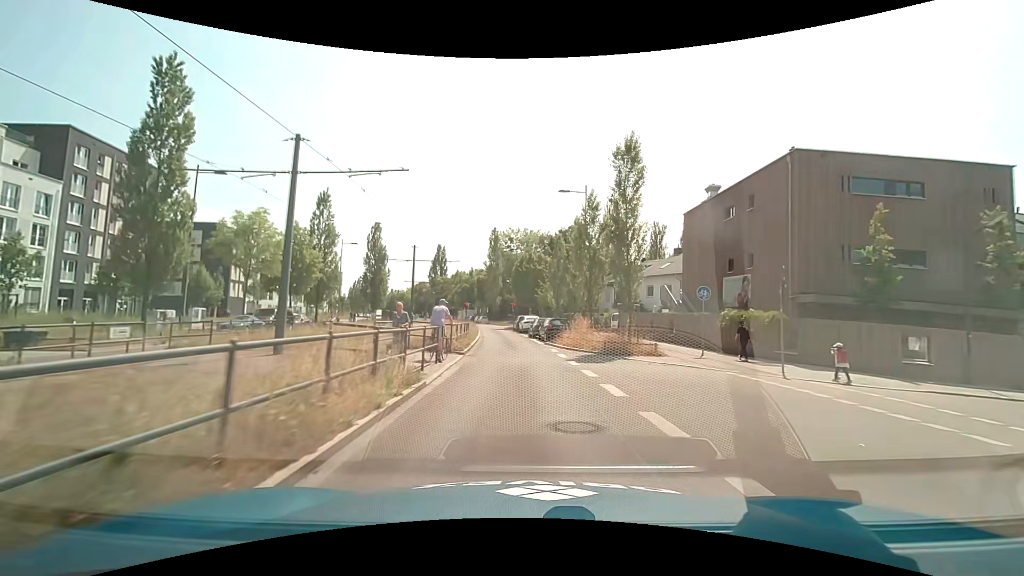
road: secondary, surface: asphalt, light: Day
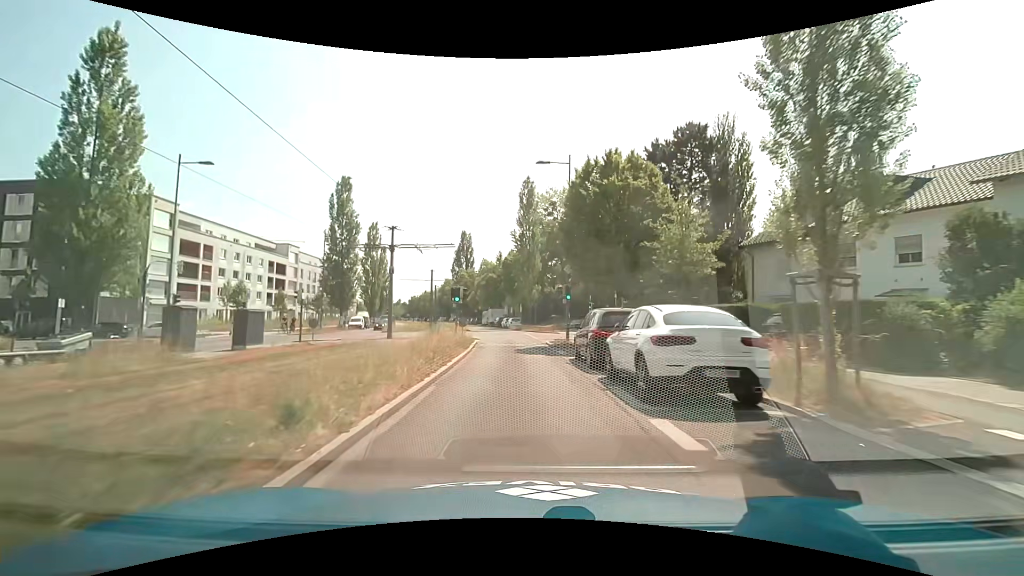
(-1.5, +36.6) m; -5°
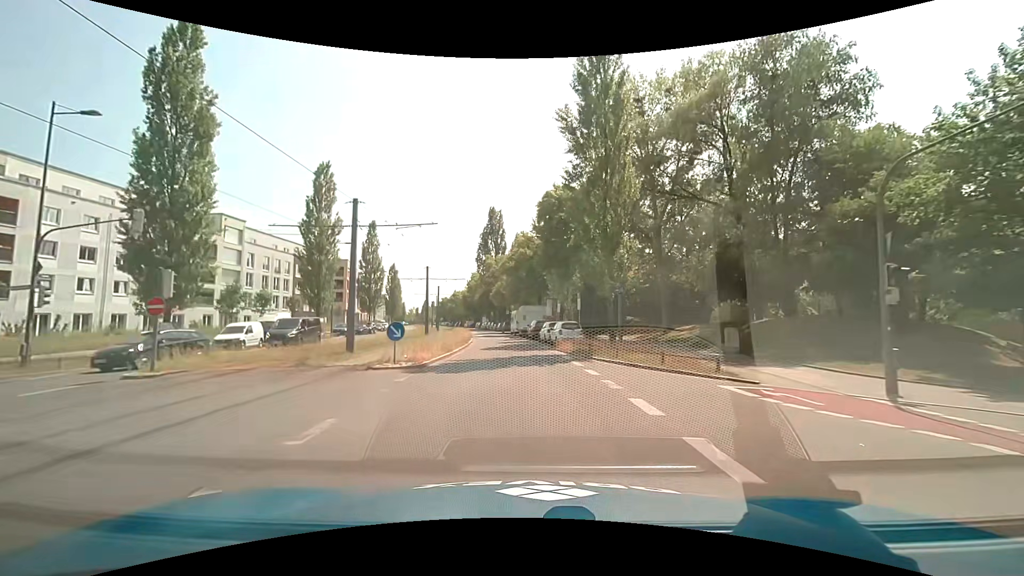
(-1.3, +36.8) m; -4°
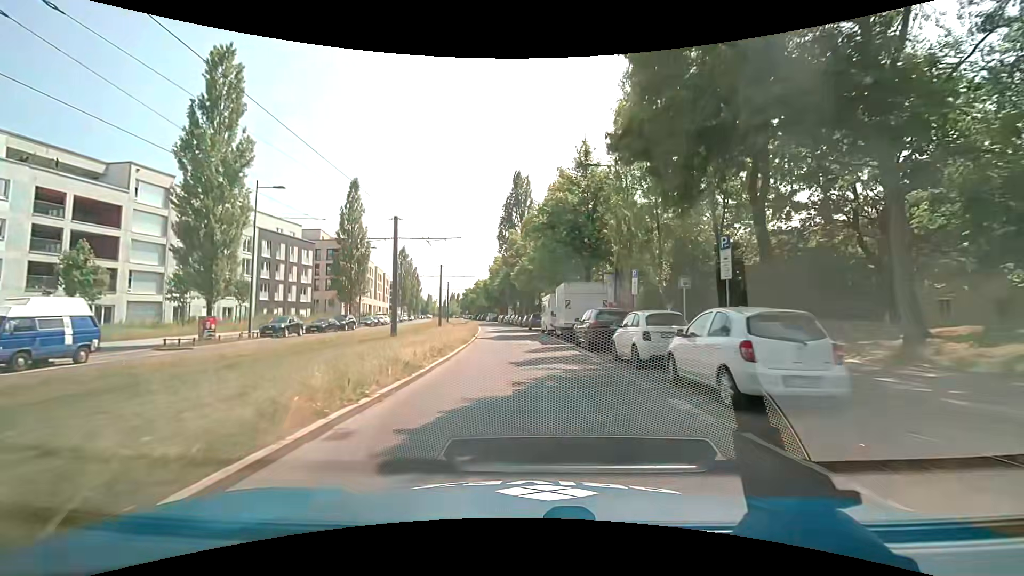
(-1.0, +21.9) m; -4°
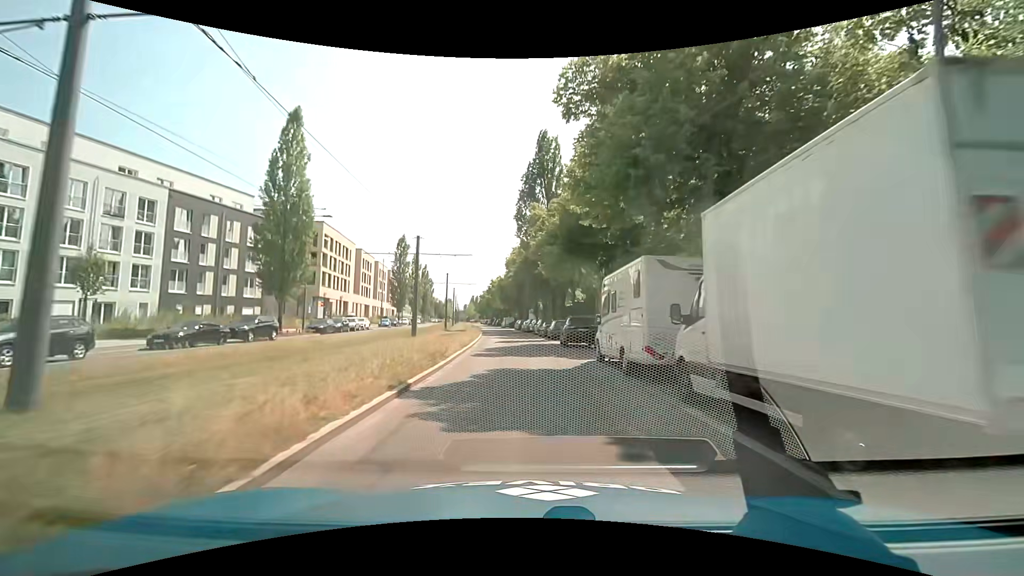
(-0.4, +22.1) m; -2°
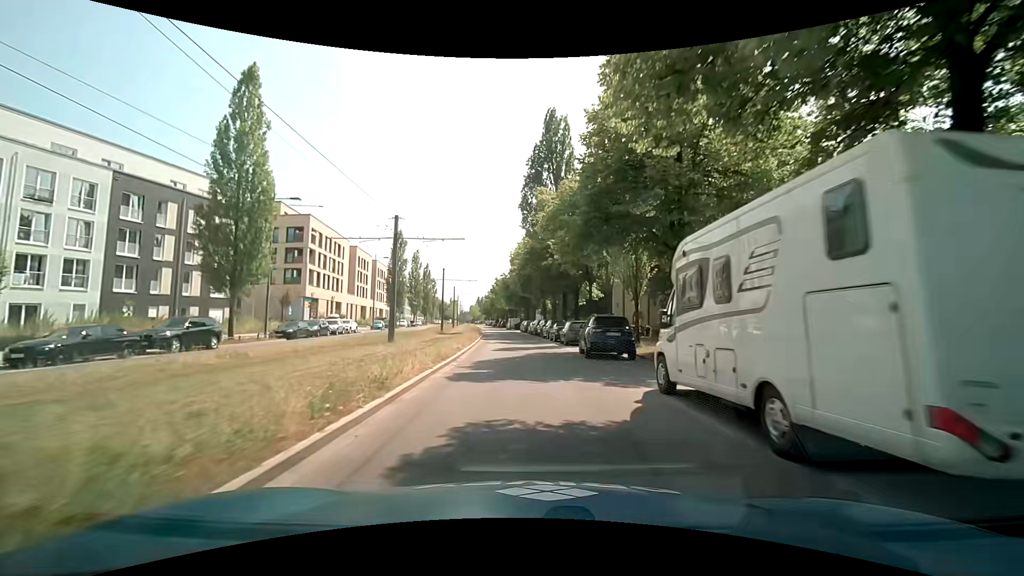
(-0.1, +7.3) m; -1°
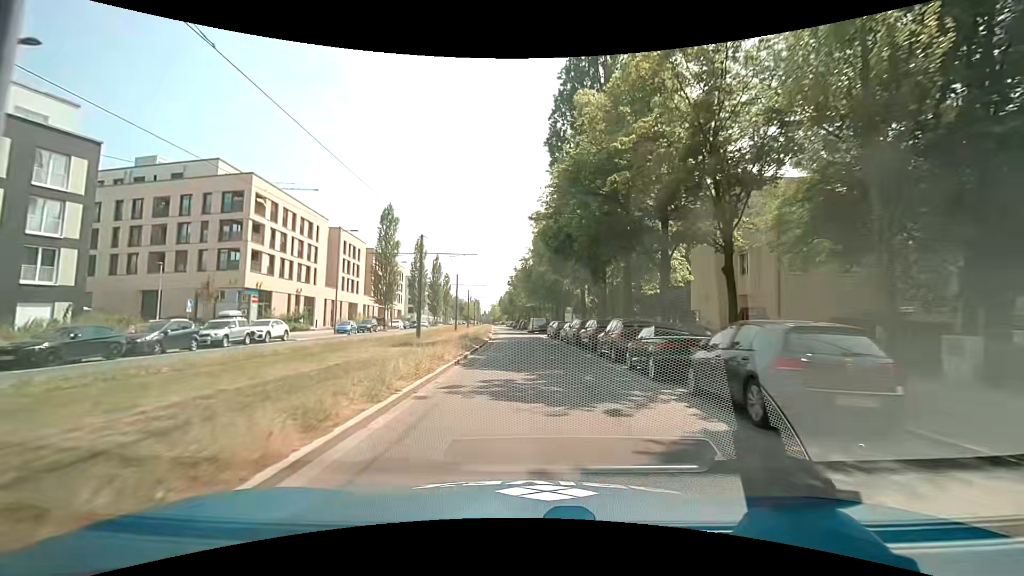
(-0.5, +22.0) m; -2°
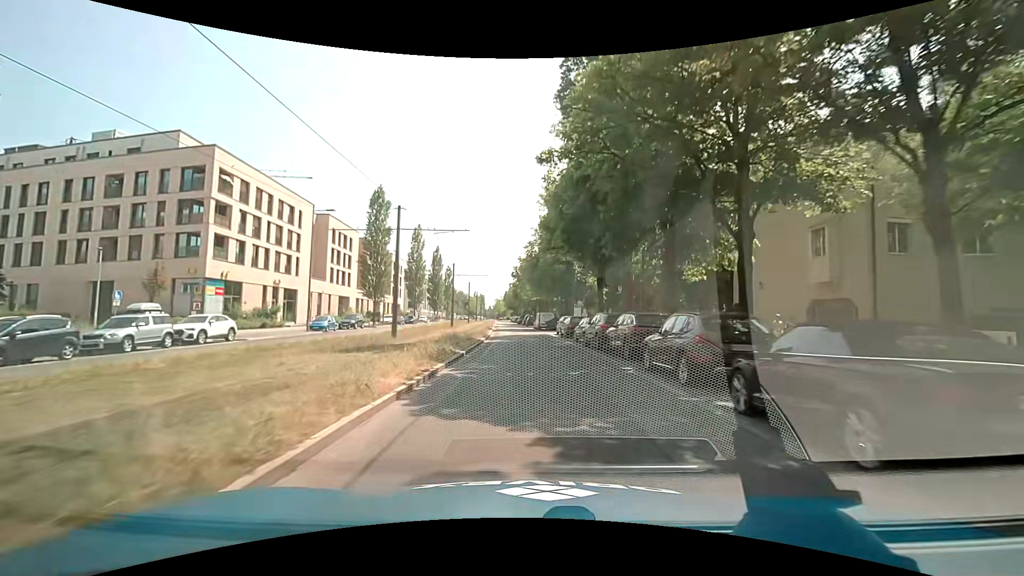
(0.0, +7.3) m; 0°
(0, +10) (0, +20) (-1, +30) (-1, +40) (-2, +50) (-2, +60) (-3, +70) (-4, +80) (-4, +90) (-5, +100) m
